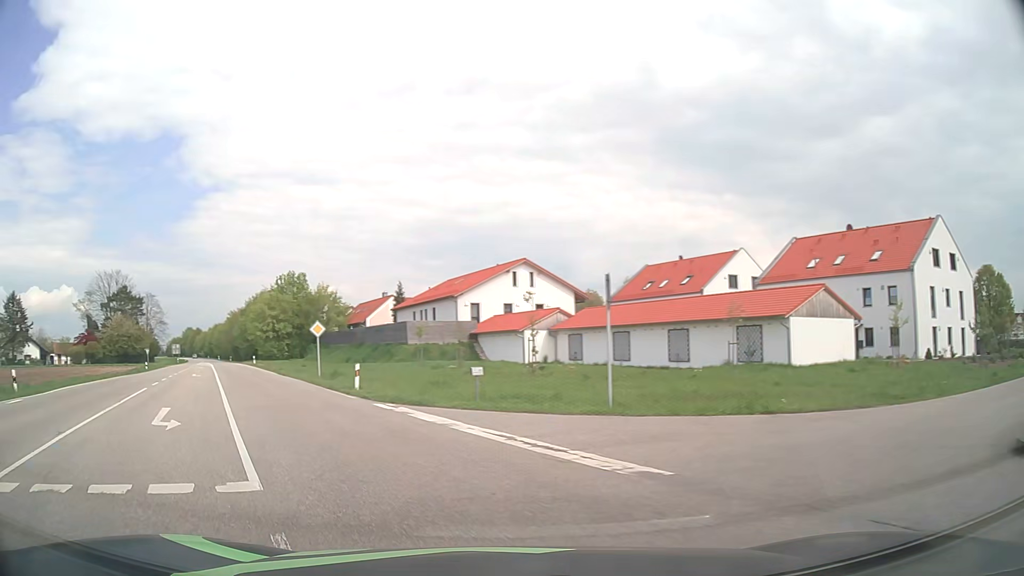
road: secondary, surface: asphalt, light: Day
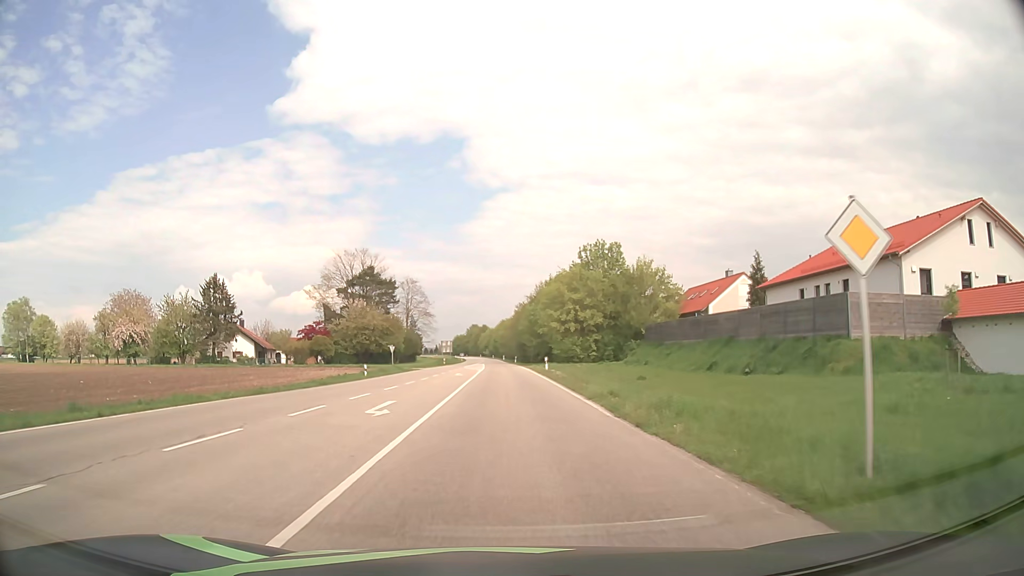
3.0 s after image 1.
(-10.0, +26.9) m; -26°
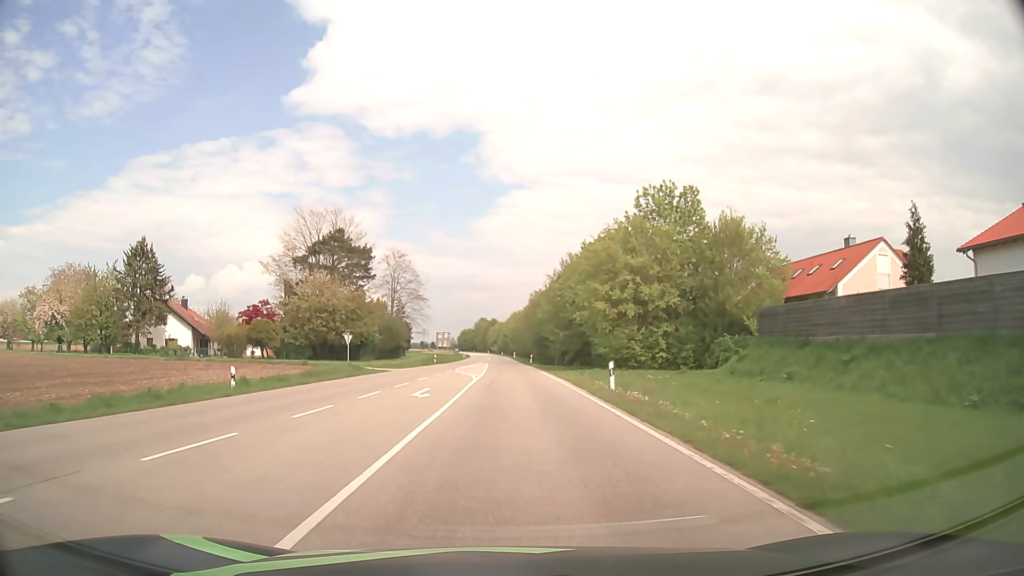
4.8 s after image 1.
(-0.3, +25.7) m; -1°
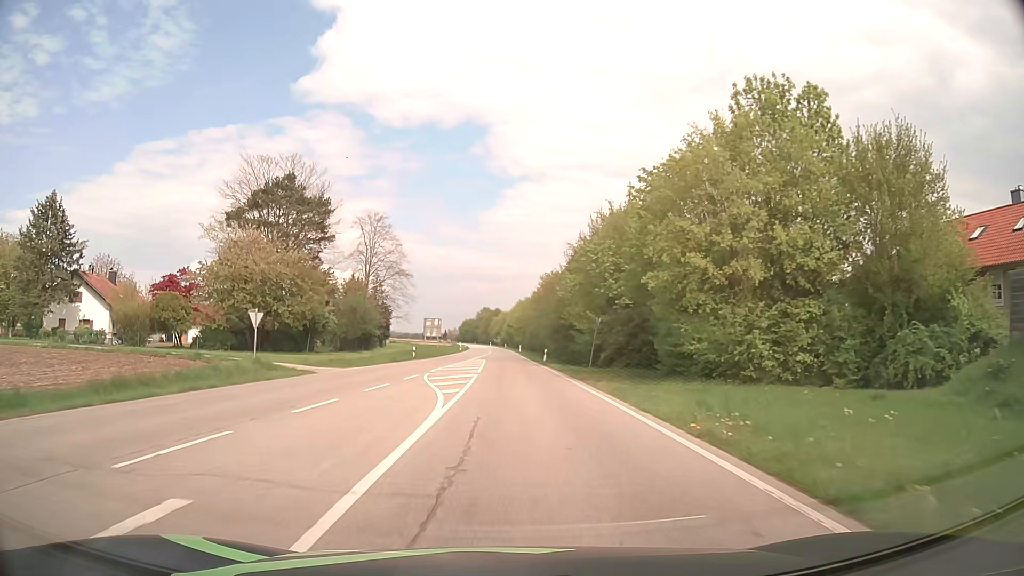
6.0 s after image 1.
(-0.1, +19.5) m; 0°
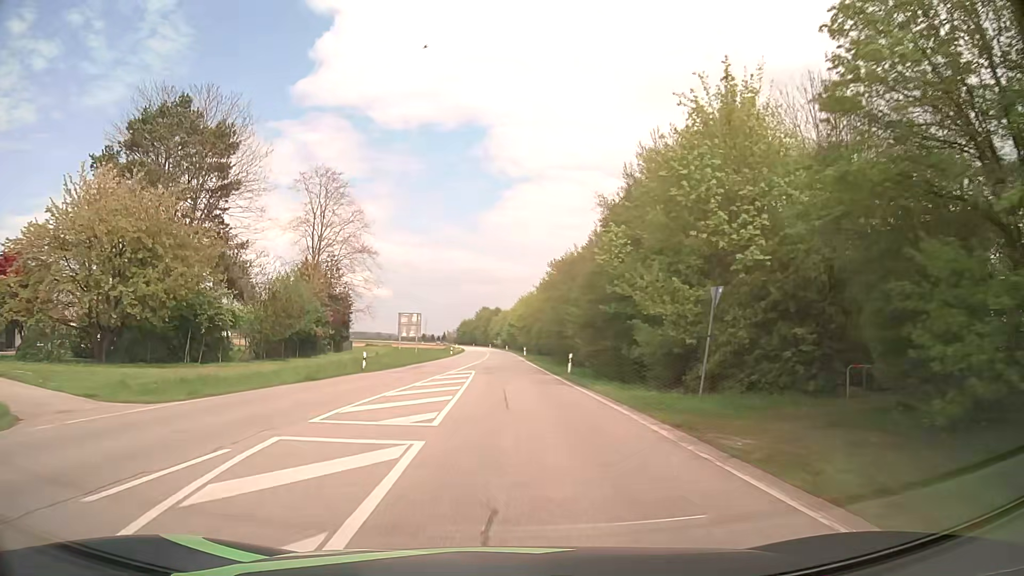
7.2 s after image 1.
(0.0, +19.3) m; 0°
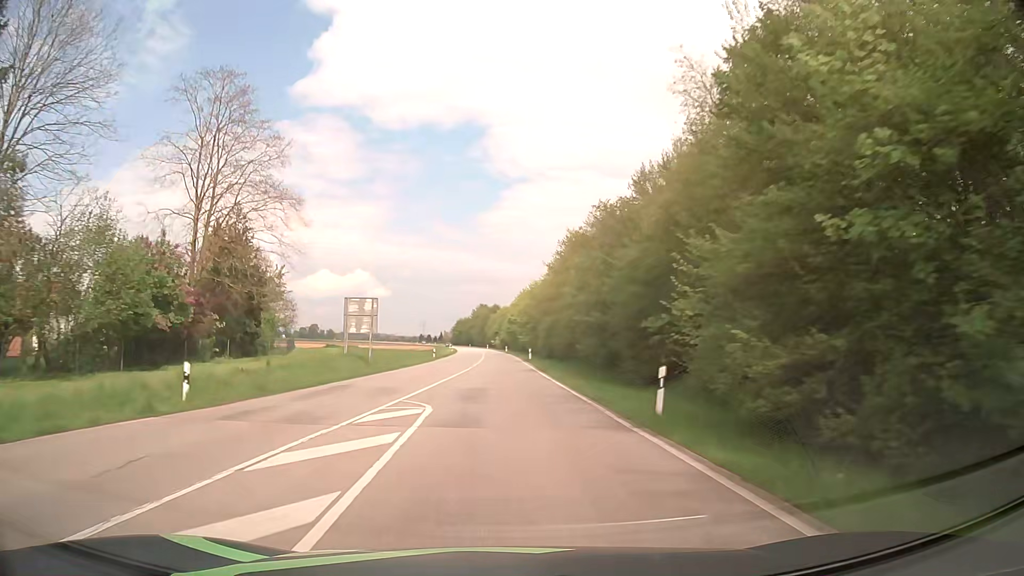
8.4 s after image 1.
(0.0, +19.9) m; 0°
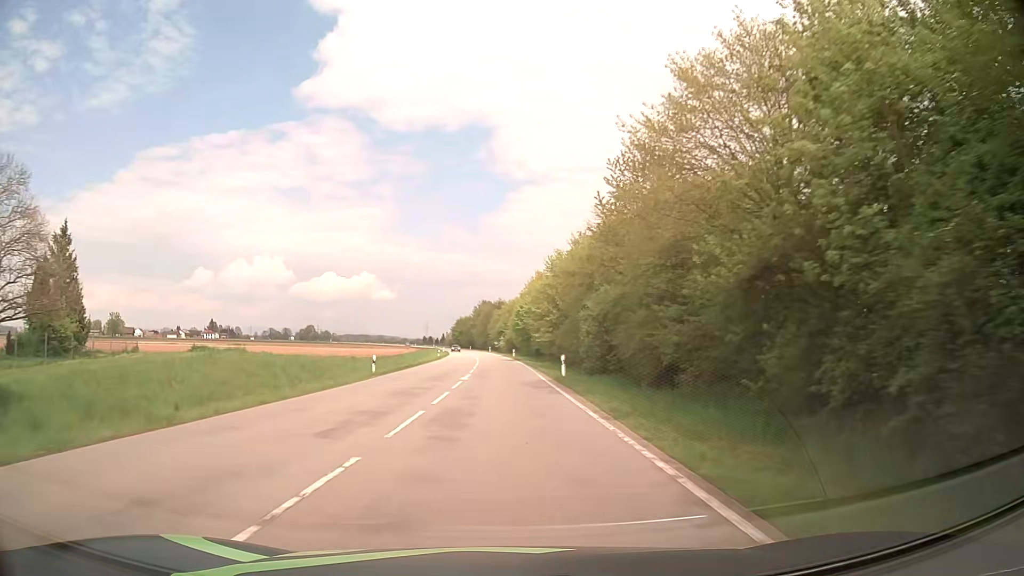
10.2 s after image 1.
(+0.2, +32.2) m; 0°
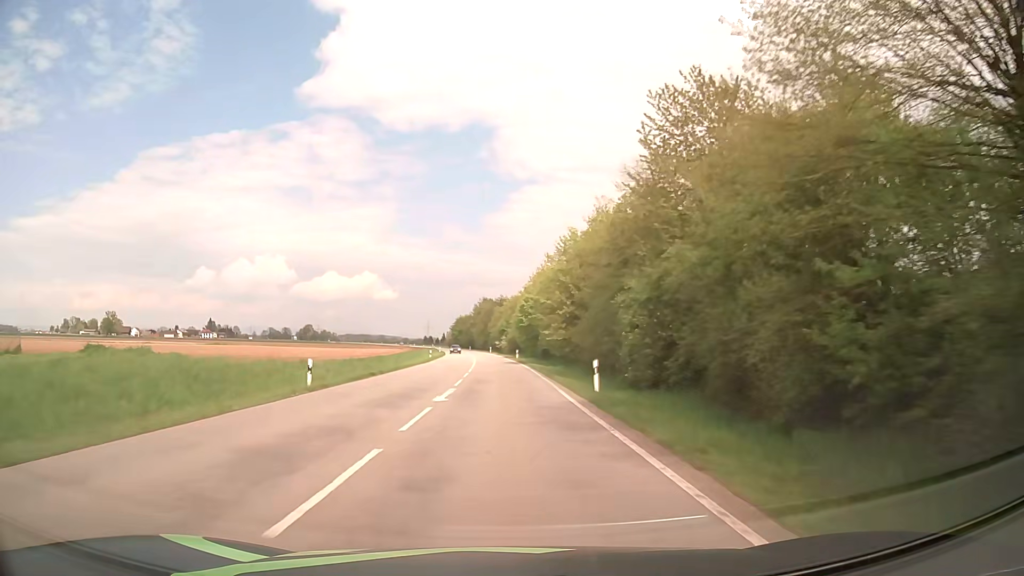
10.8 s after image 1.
(0.0, +11.3) m; 0°
(0, +10) (0, +20) (0, +30) (0, +40) (-1, +50) (-1, +60) (-1, +70) (-2, +80) (-3, +90) (-3, +100) m
